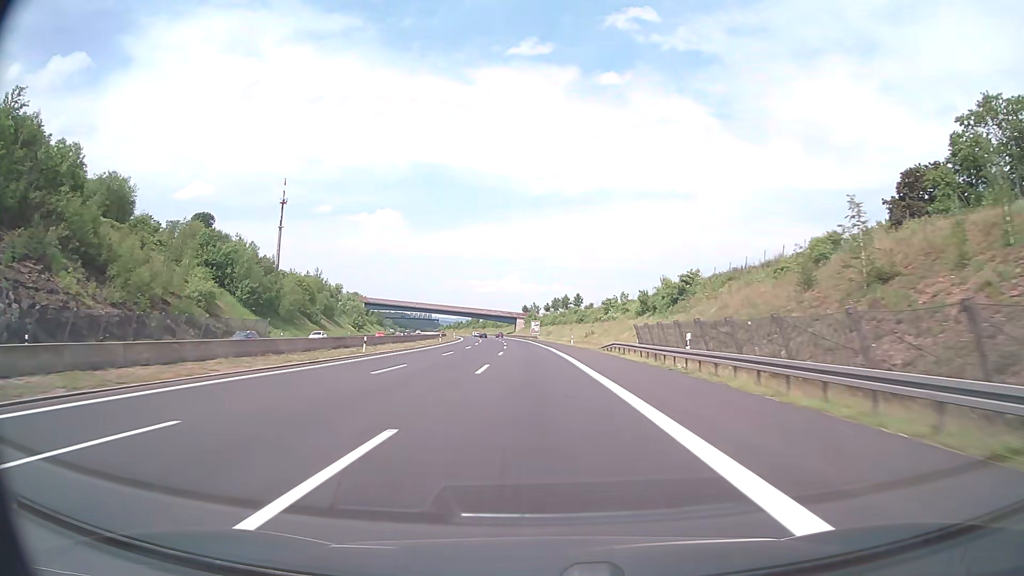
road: motorway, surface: asphalt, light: Day
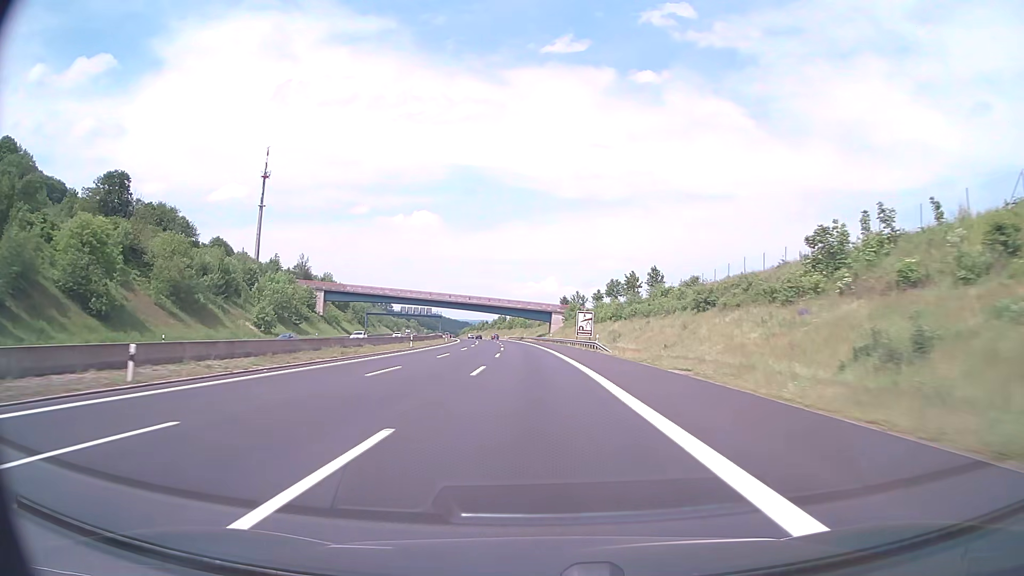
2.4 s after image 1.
(-2.0, +77.9) m; -3°
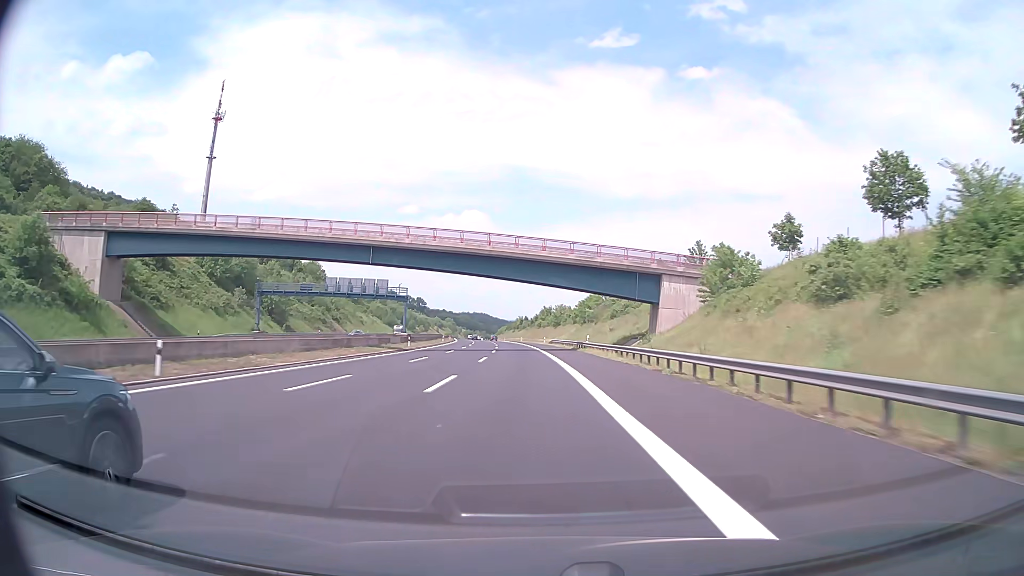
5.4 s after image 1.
(-3.5, +97.7) m; -4°
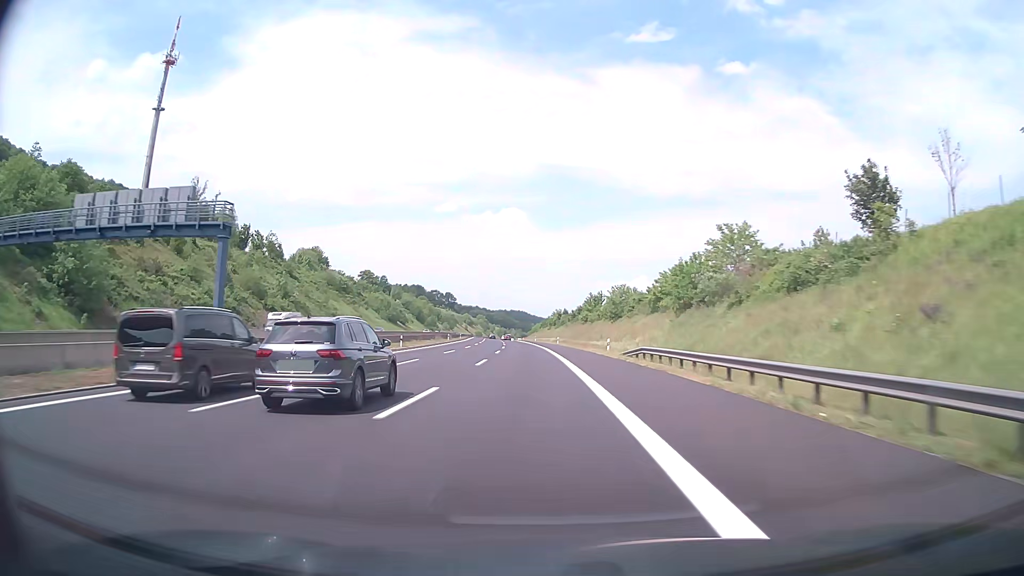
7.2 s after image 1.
(-1.5, +59.0) m; -3°
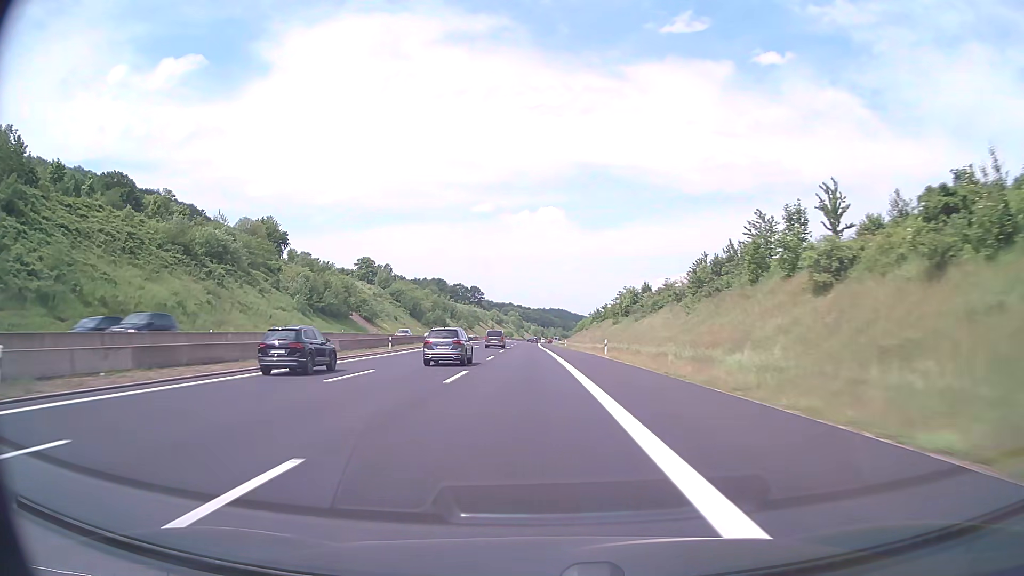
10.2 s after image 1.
(-3.5, +99.0) m; -4°
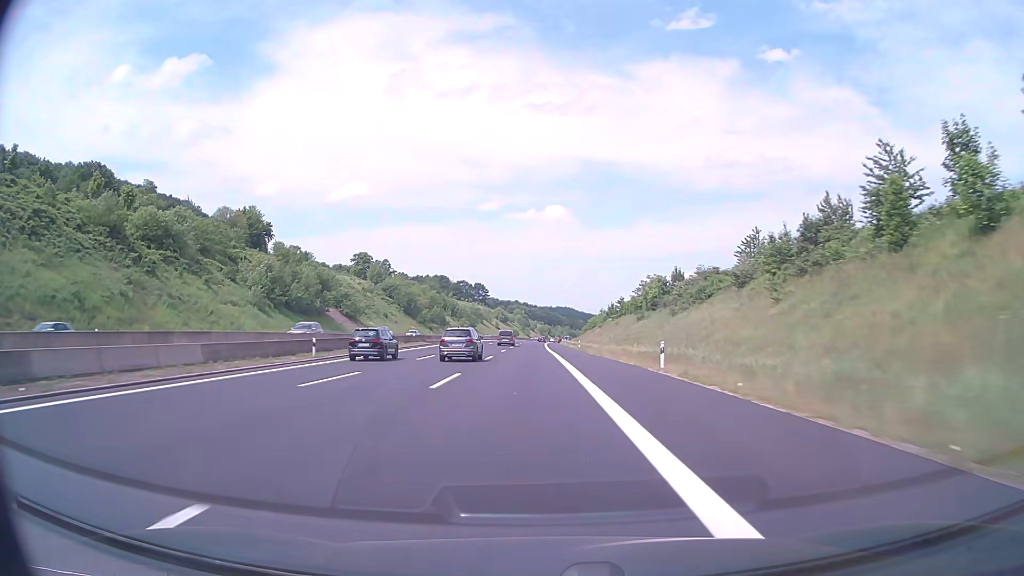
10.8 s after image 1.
(-0.1, +20.0) m; -1°
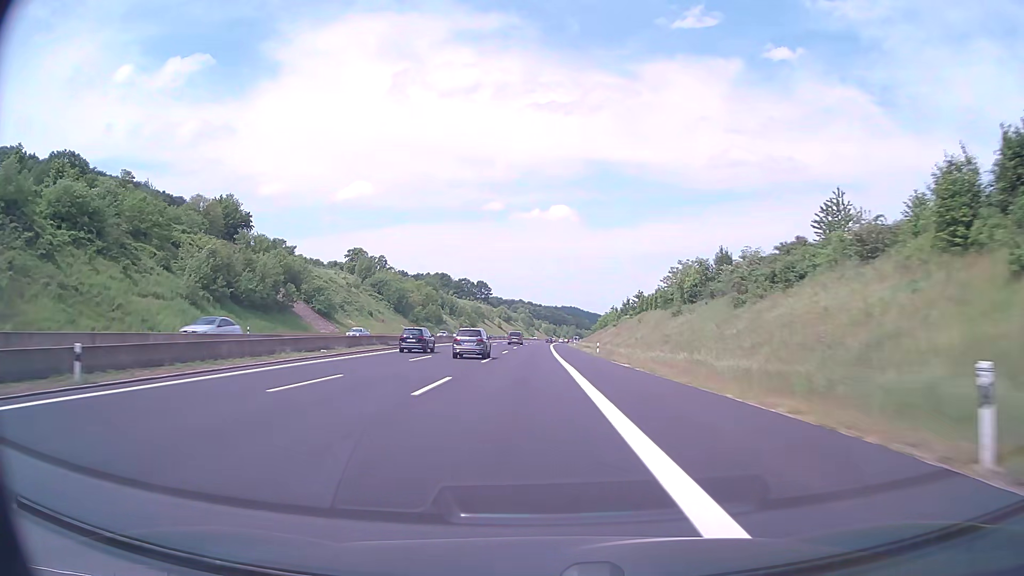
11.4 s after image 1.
(-0.1, +20.0) m; -1°
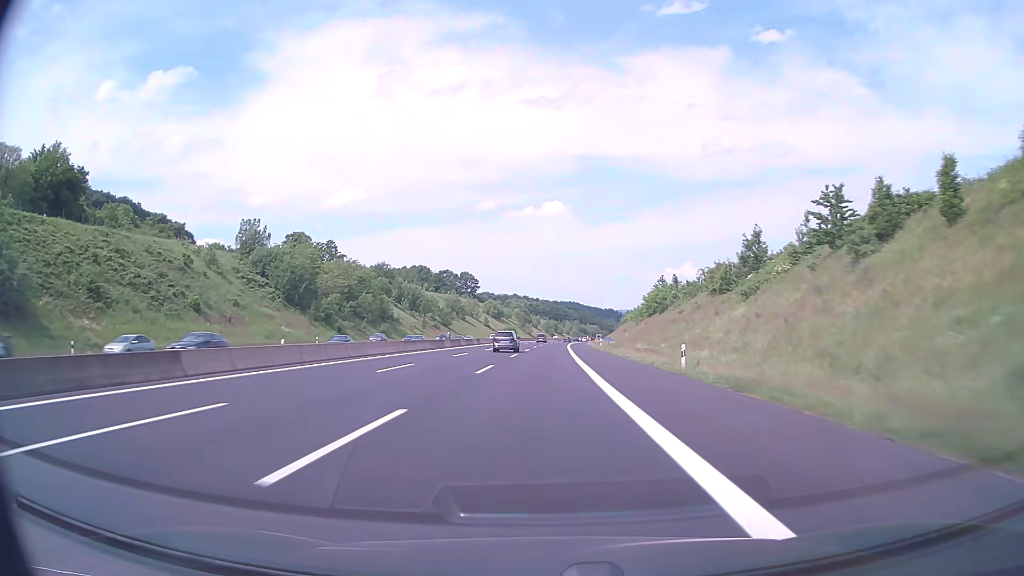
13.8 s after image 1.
(-0.3, +80.4) m; 0°
(0, +10) (0, +20) (0, +30) (0, +40) (+1, +50) (+1, +60) (+1, +70) (+1, +80) (+2, +90) (+2, +100) m
